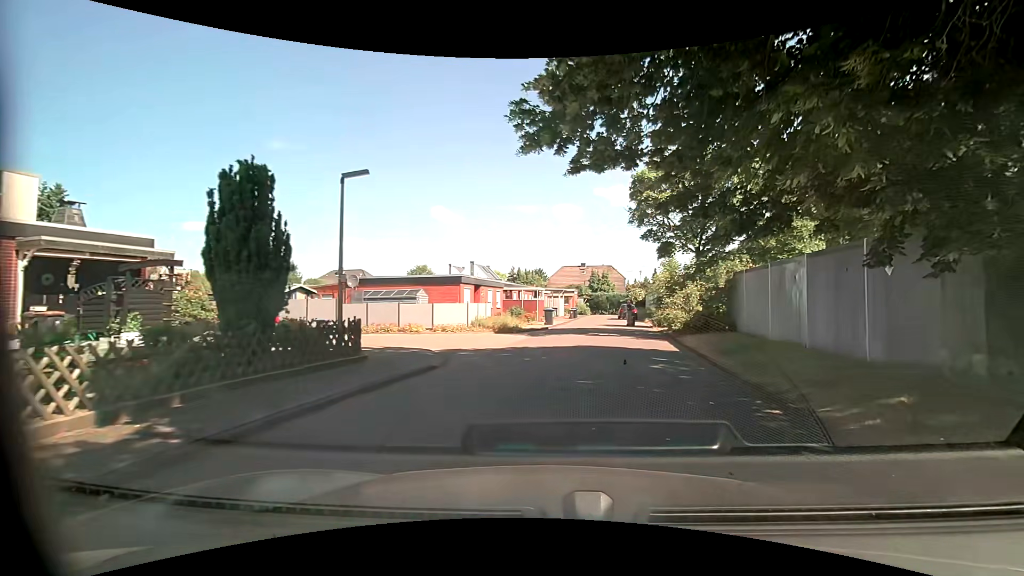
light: Day
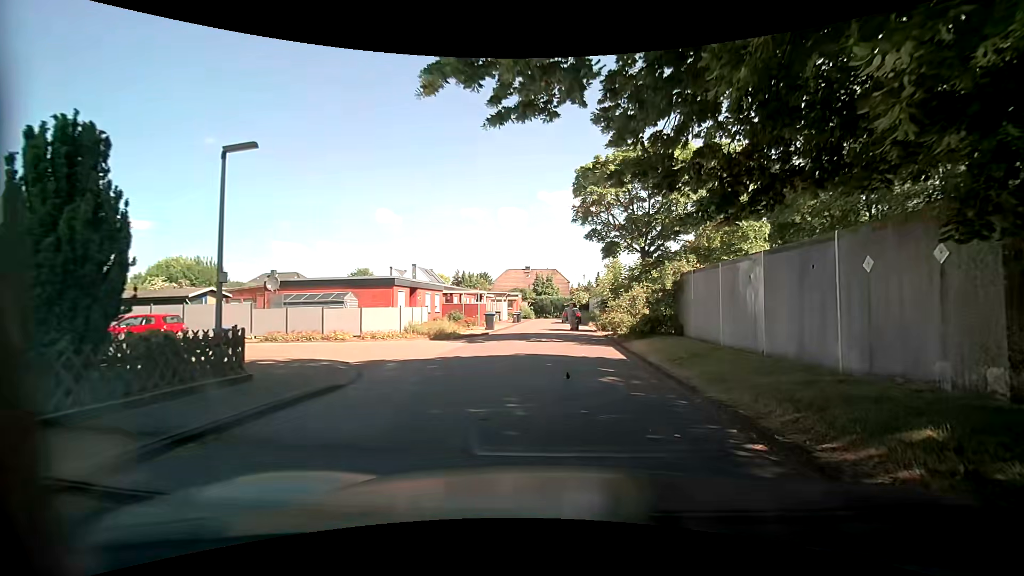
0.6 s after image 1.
(+0.1, +1.9) m; +7°
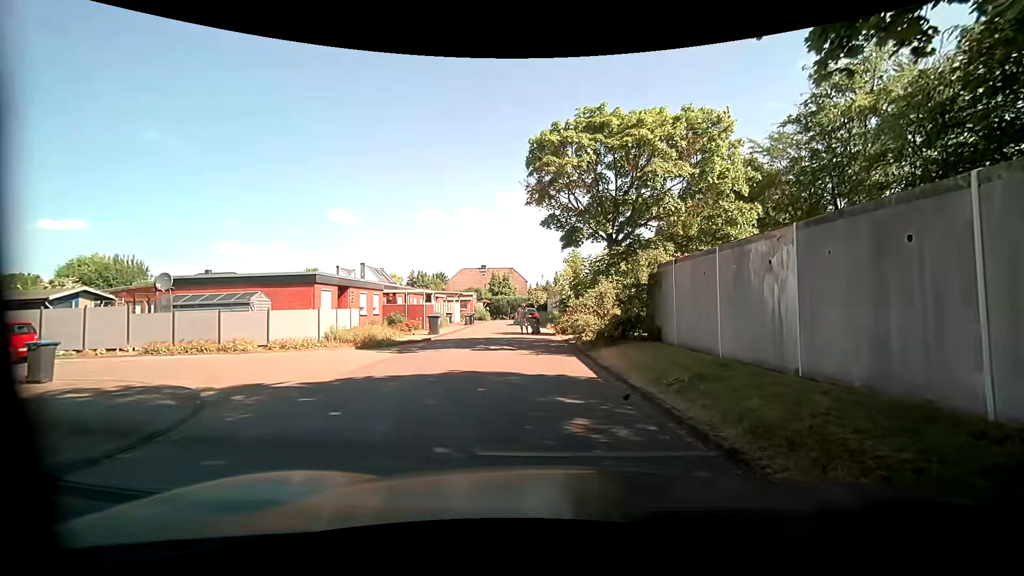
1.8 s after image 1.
(+0.2, +3.9) m; +5°
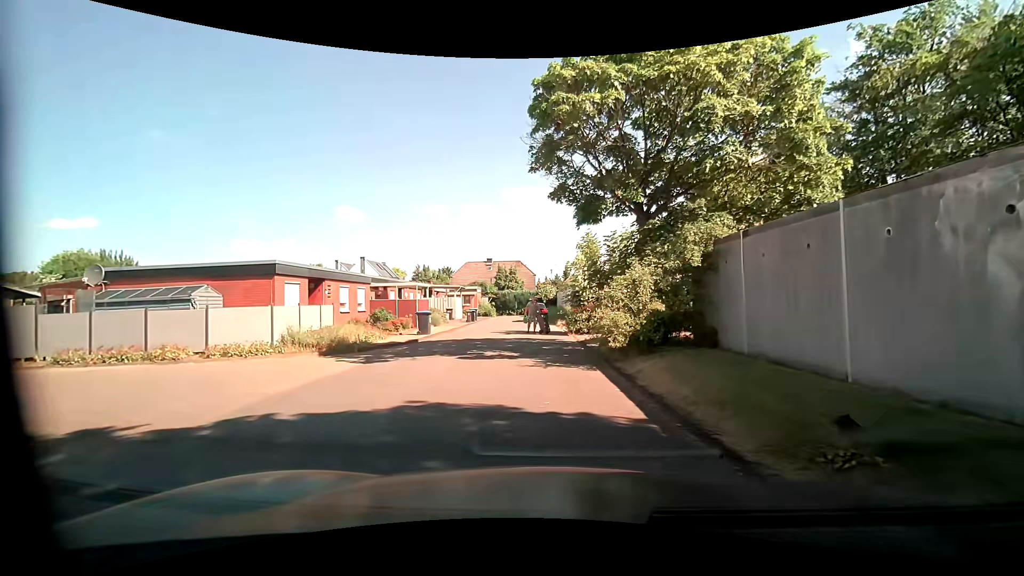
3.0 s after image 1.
(+0.1, +4.1) m; 0°
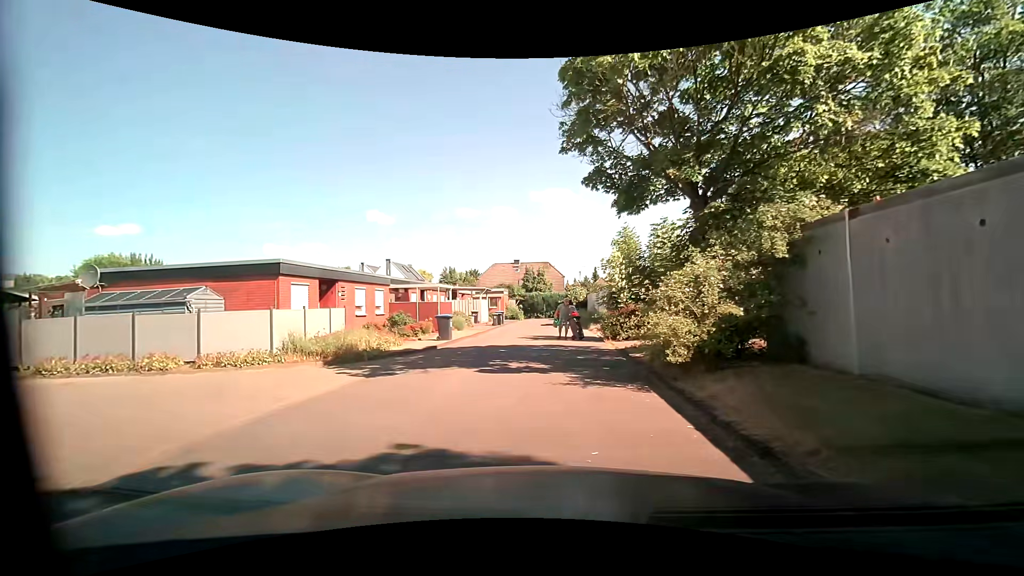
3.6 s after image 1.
(0.0, +2.1) m; -3°
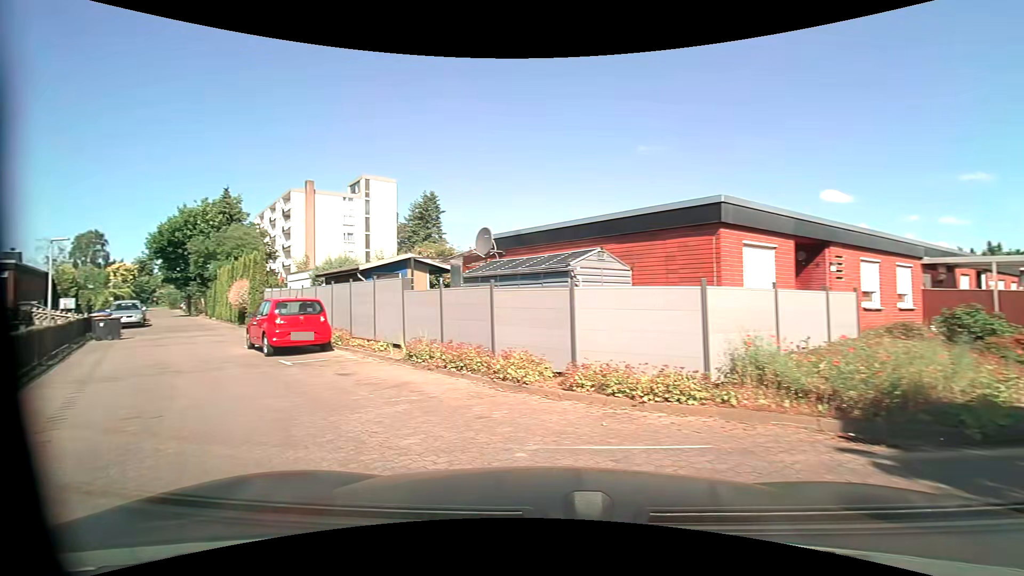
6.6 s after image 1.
(-2.8, +8.3) m; -48°
